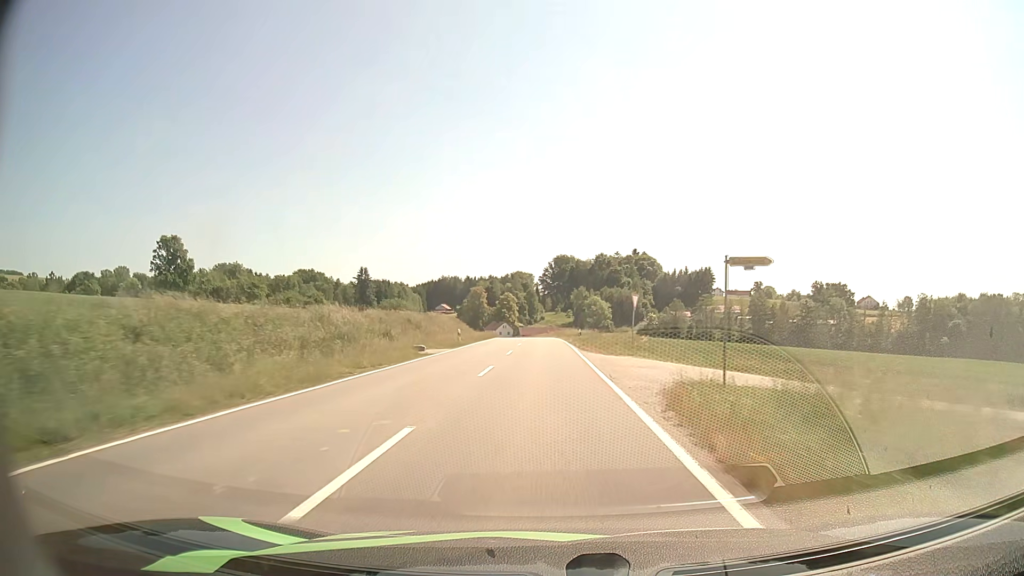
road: tertiary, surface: asphalt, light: Day
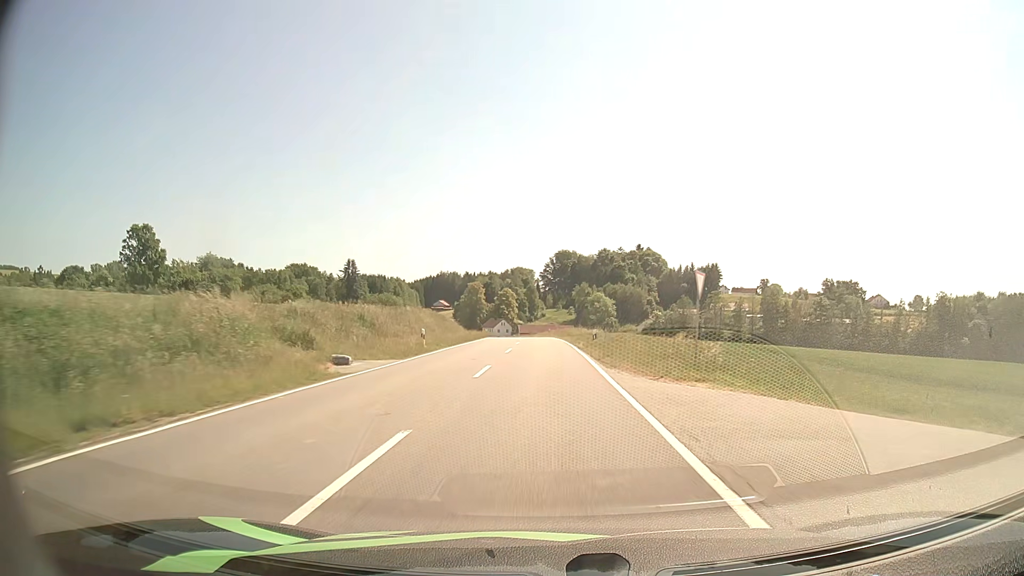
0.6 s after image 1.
(0.0, +13.0) m; 0°
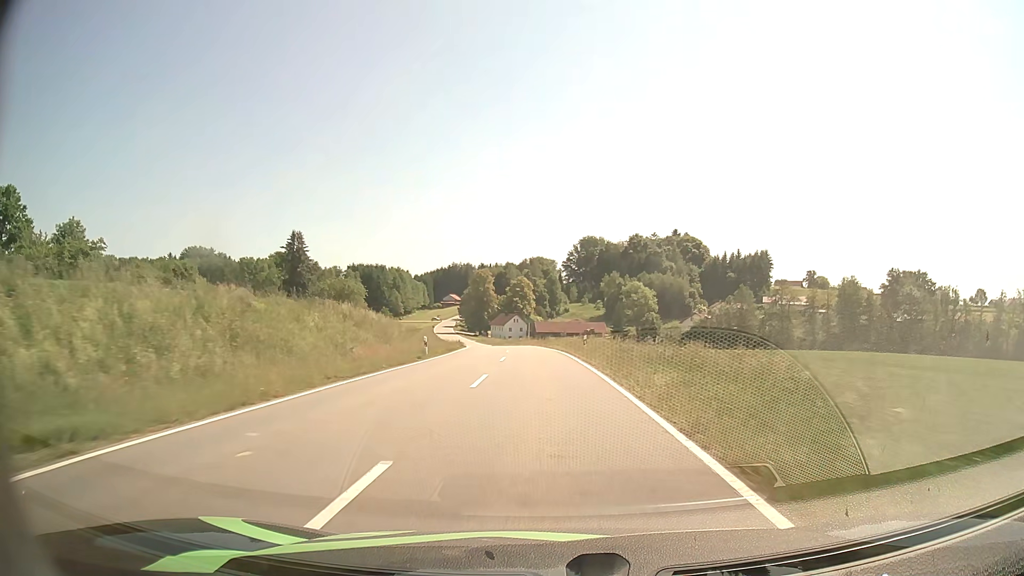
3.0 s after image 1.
(-0.4, +50.6) m; -2°
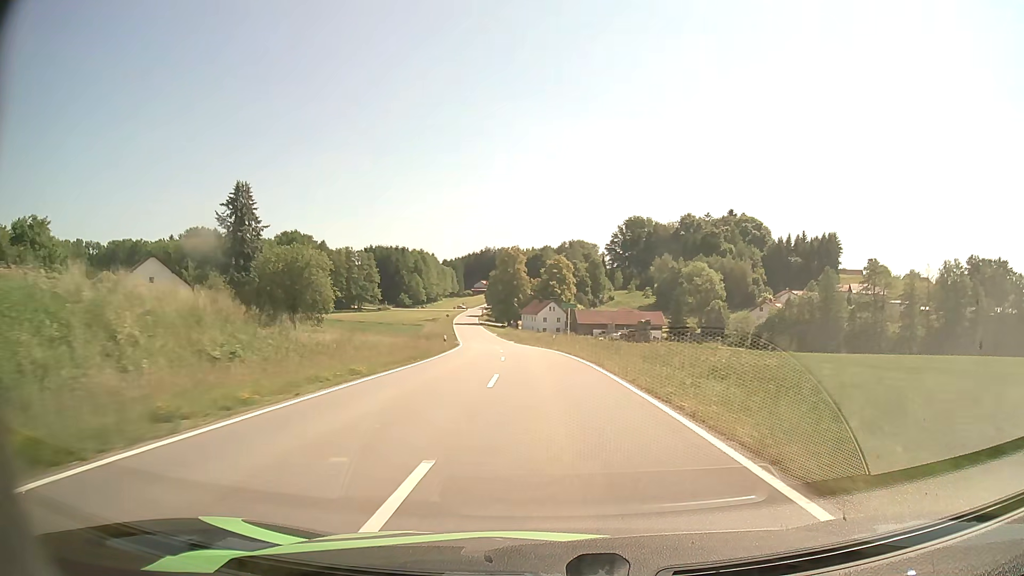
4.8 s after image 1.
(-1.1, +37.1) m; -3°
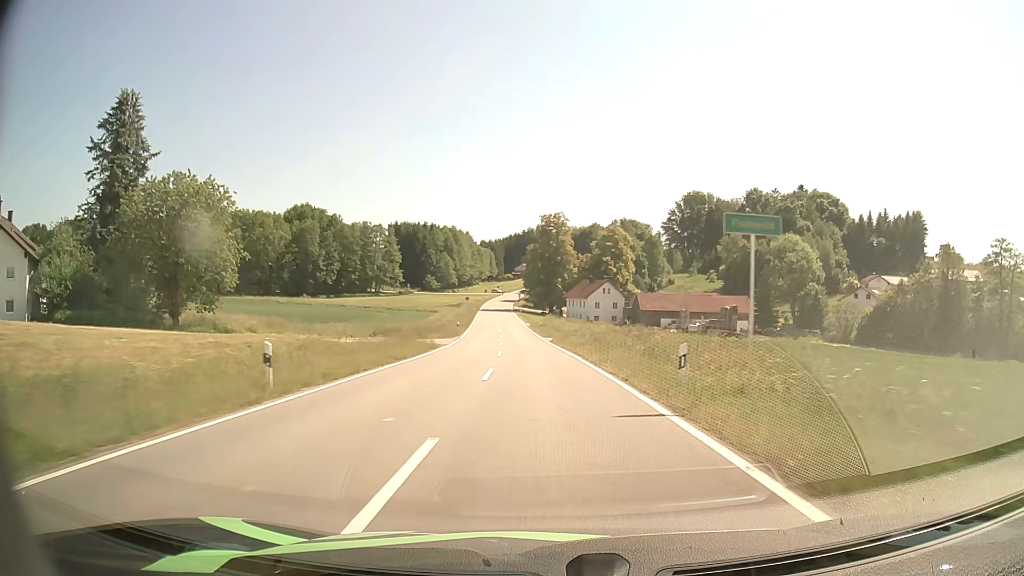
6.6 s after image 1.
(-1.1, +35.8) m; -4°
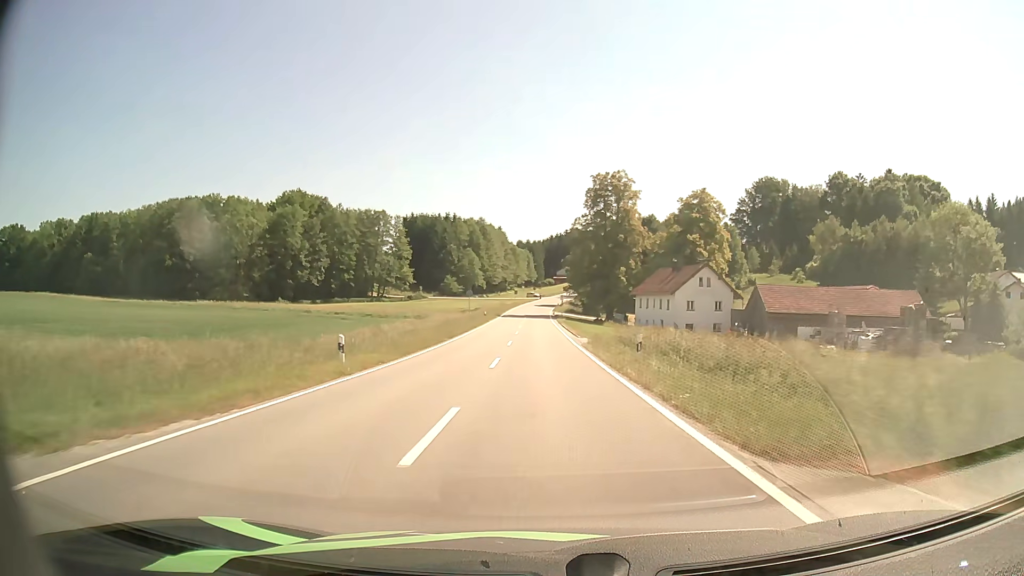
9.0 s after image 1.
(-2.0, +46.5) m; -4°
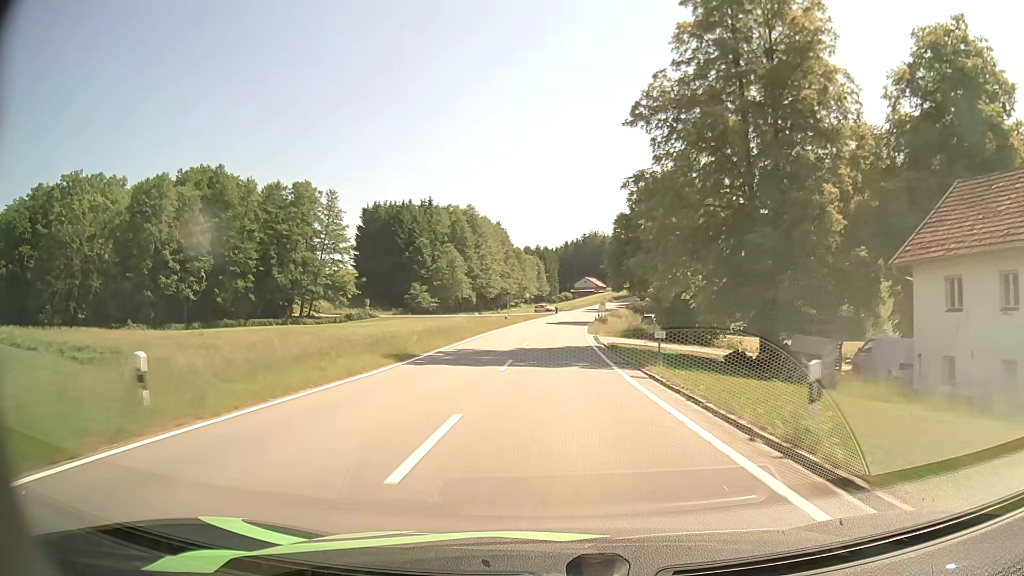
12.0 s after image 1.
(-1.2, +62.9) m; -1°
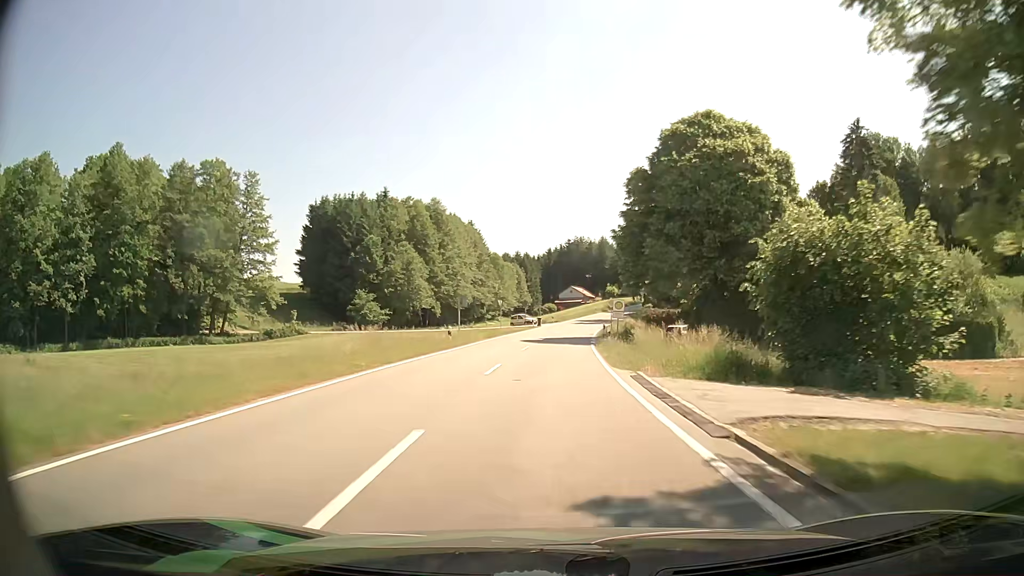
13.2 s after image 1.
(+0.3, +25.7) m; +1°
(0, +10) (0, +20) (+1, +30) (+1, +40) (+2, +50) (+3, +60) (+4, +70) (+6, +80) (+8, +89) (+10, +99) m
